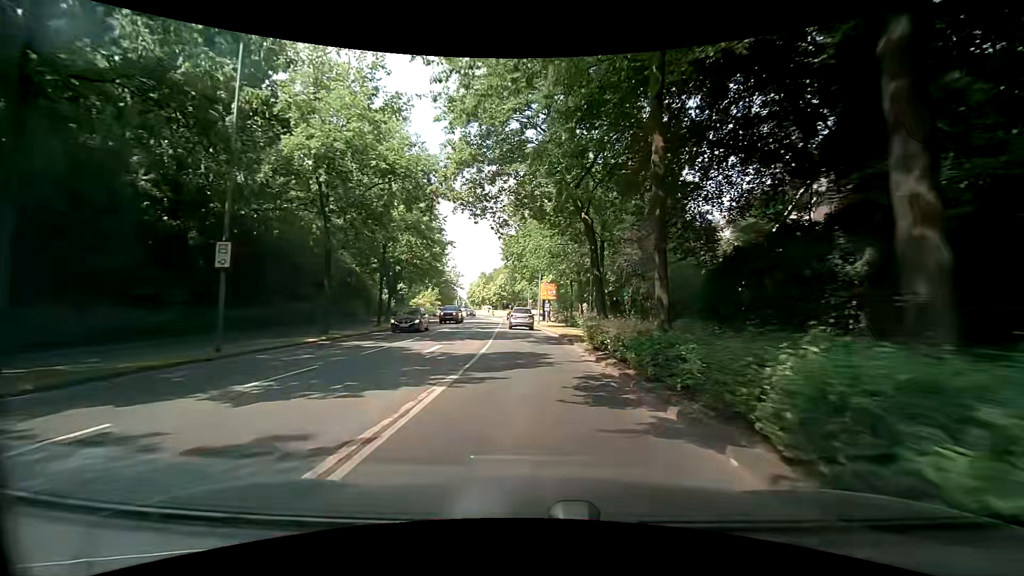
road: secondary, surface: asphalt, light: Day
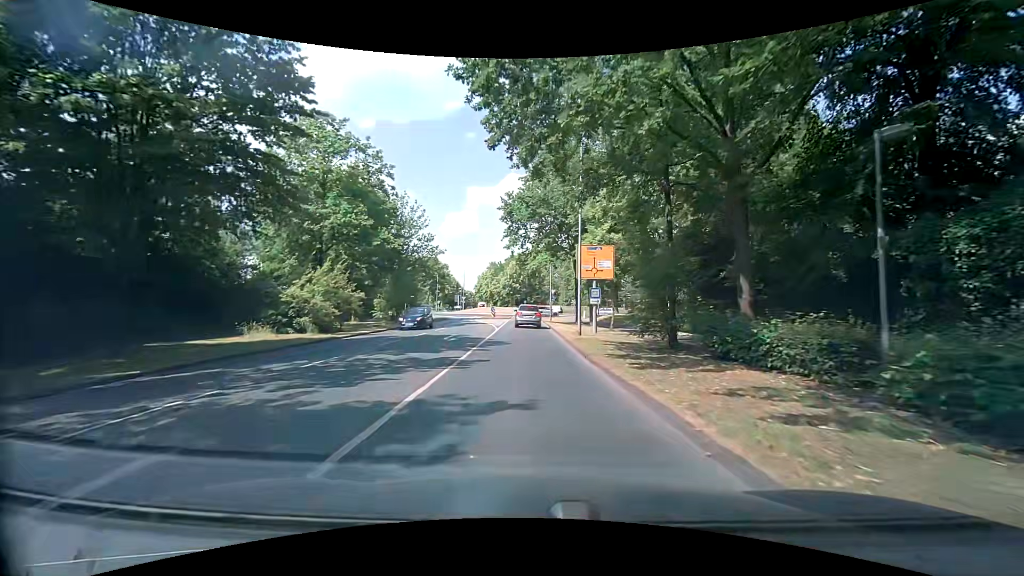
(-0.9, +34.0) m; -2°
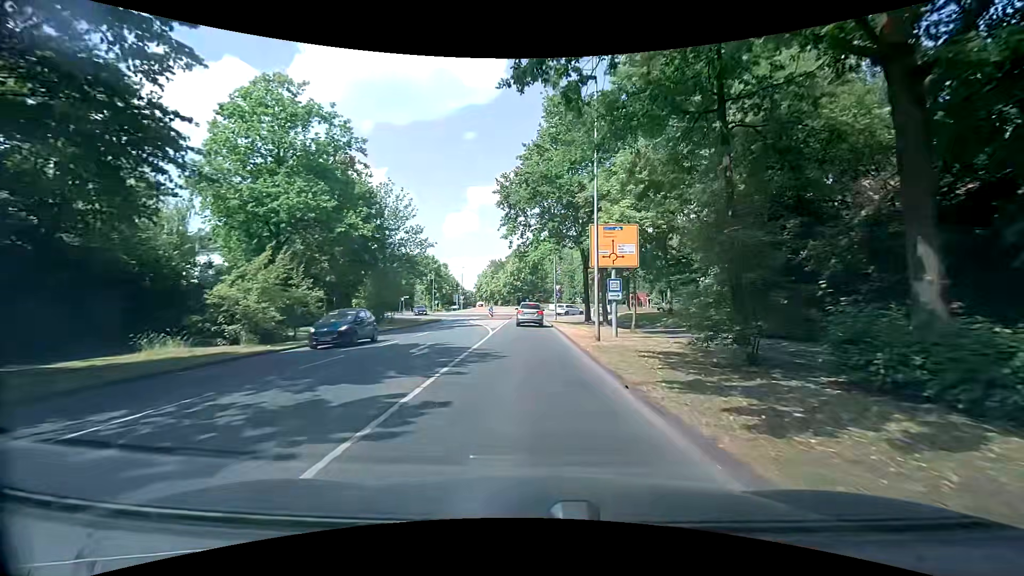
(0.0, +6.1) m; -1°
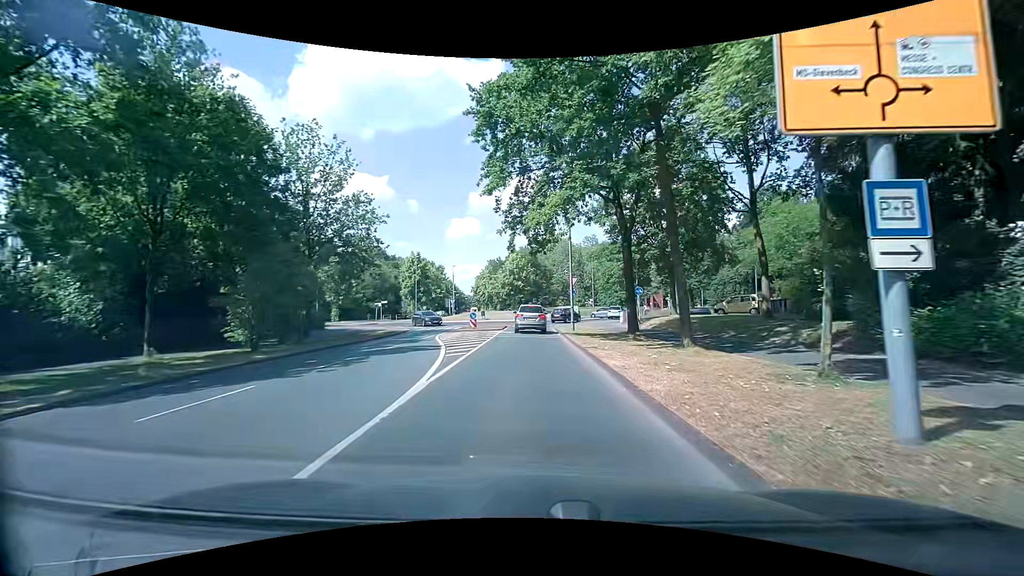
(0.0, +16.8) m; +1°
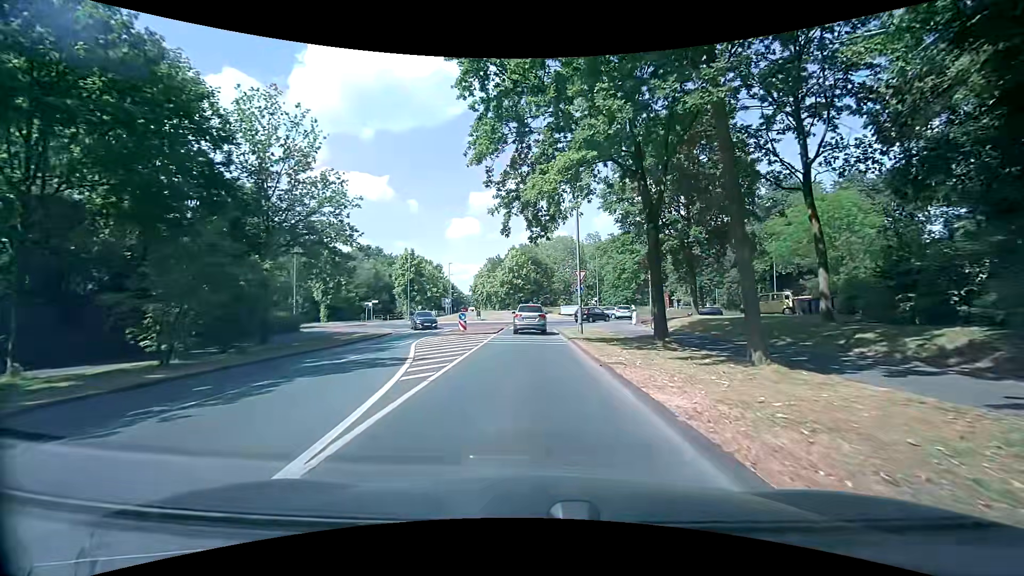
(-0.1, +5.0) m; -1°
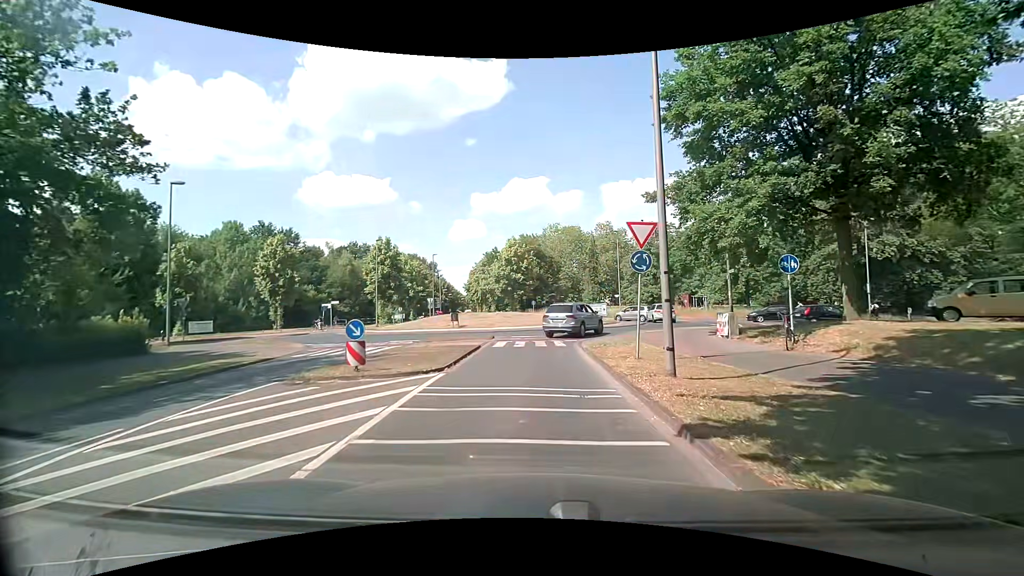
(-0.1, +16.3) m; 0°
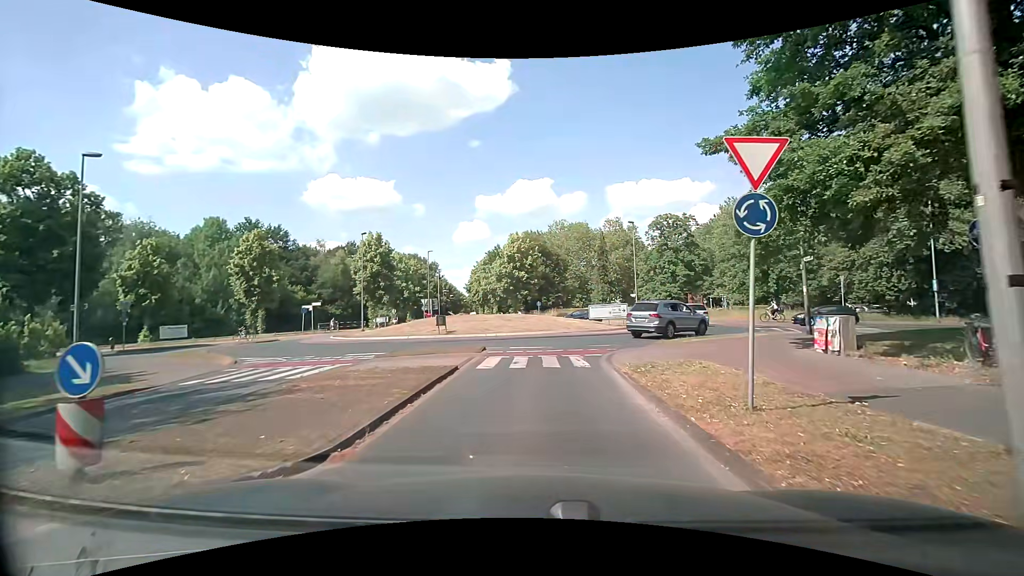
(-0.1, +6.5) m; -1°
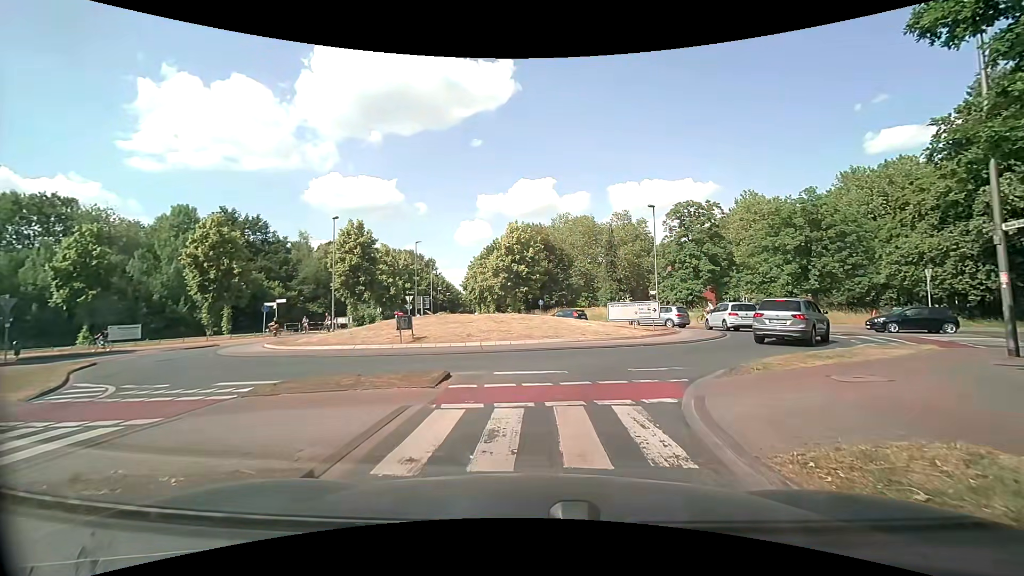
(-0.2, +7.7) m; -1°
(+1, +10) (+6, +18) (+15, +23) (+25, +23) (+35, +23) (+45, +22) (+55, +21) (+65, +20) (+75, +20) (+85, +19) m
